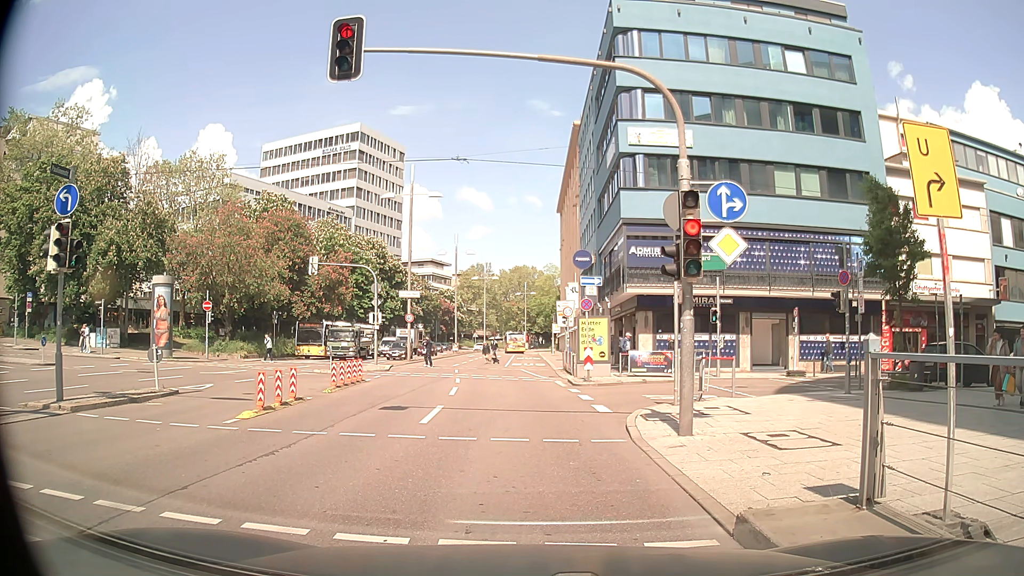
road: primary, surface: asphalt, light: Day
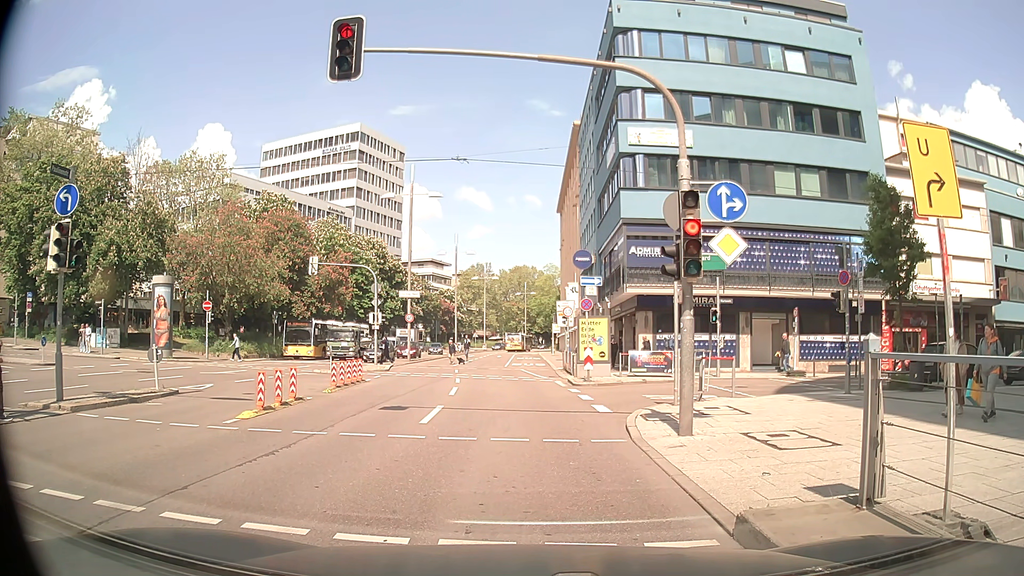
(0.0, 0.0) m; 0°
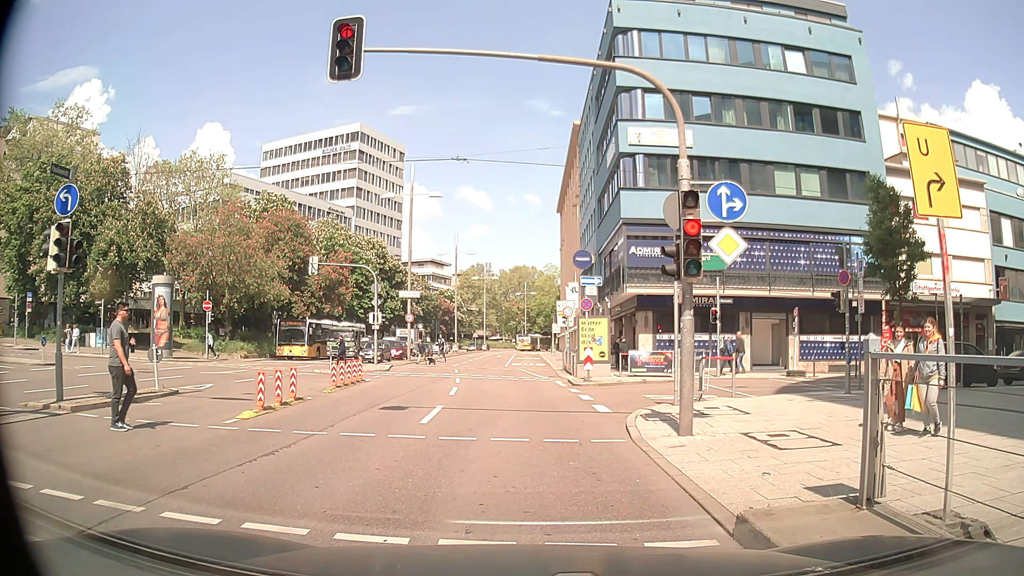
(0.0, 0.0) m; 0°
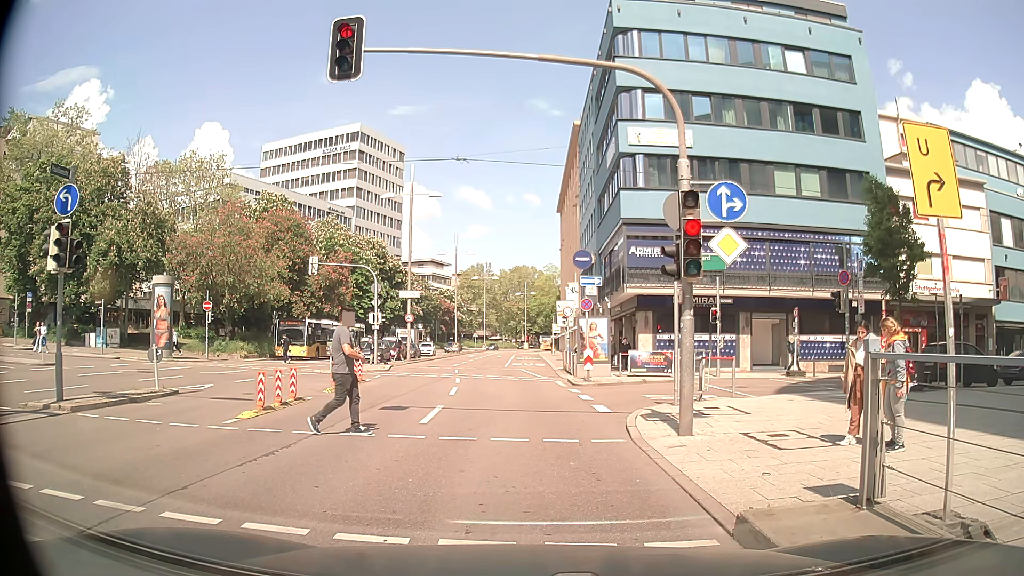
(0.0, 0.0) m; 0°
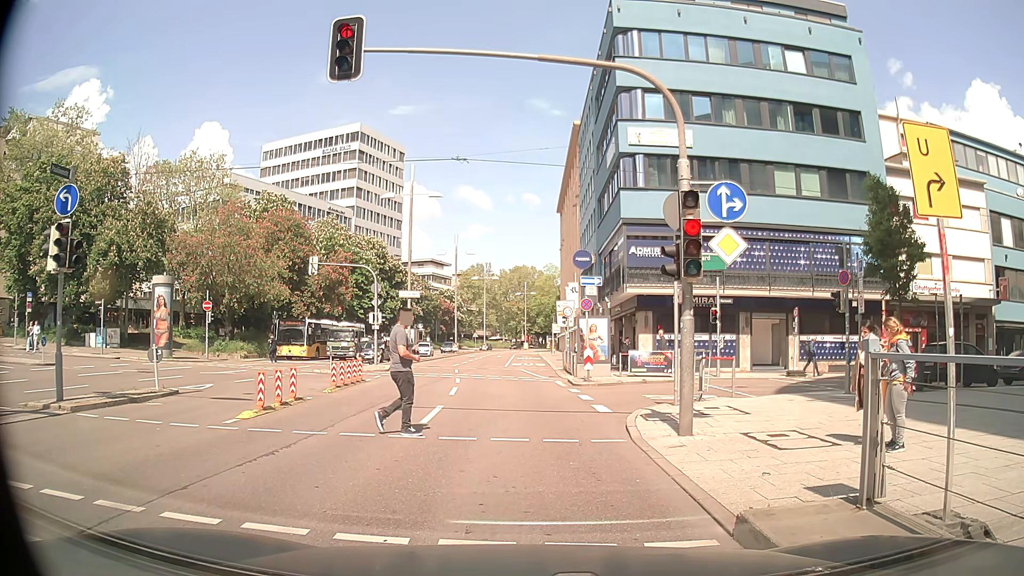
(0.0, 0.0) m; 0°
